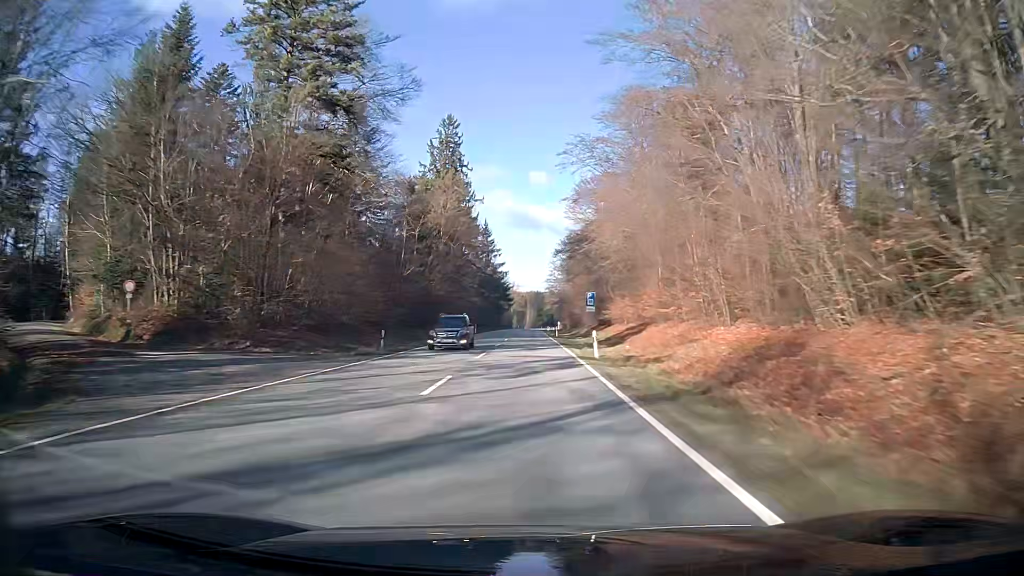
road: secondary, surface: asphalt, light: Day
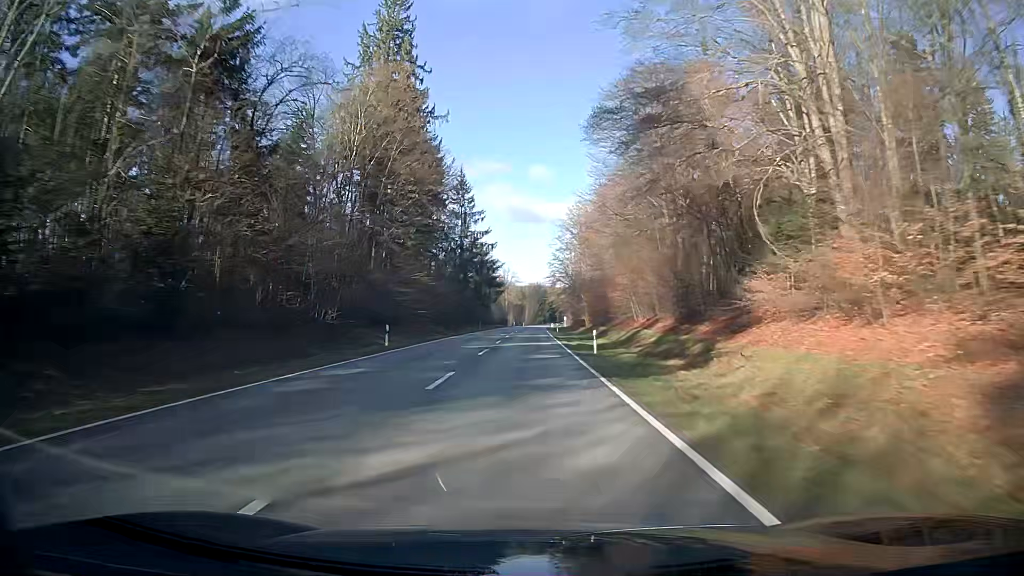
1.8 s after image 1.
(+0.1, +47.6) m; 0°
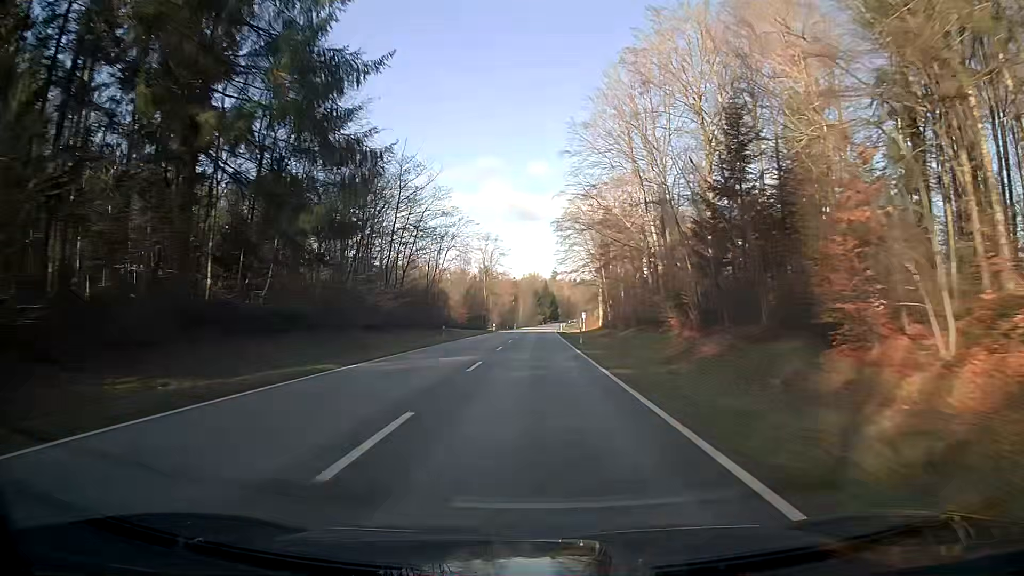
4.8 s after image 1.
(-0.1, +79.3) m; 0°
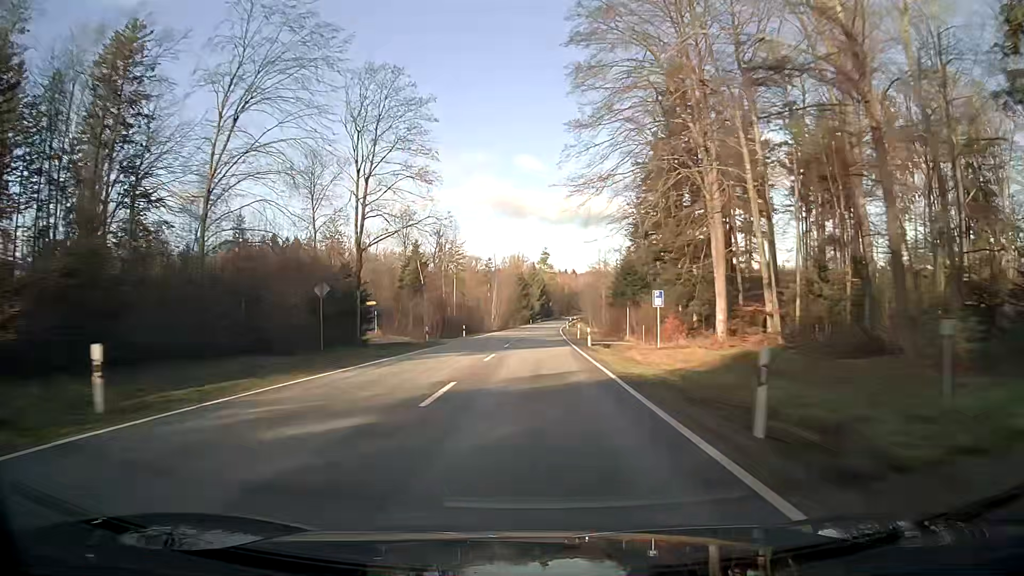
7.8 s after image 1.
(+0.7, +79.3) m; +1°
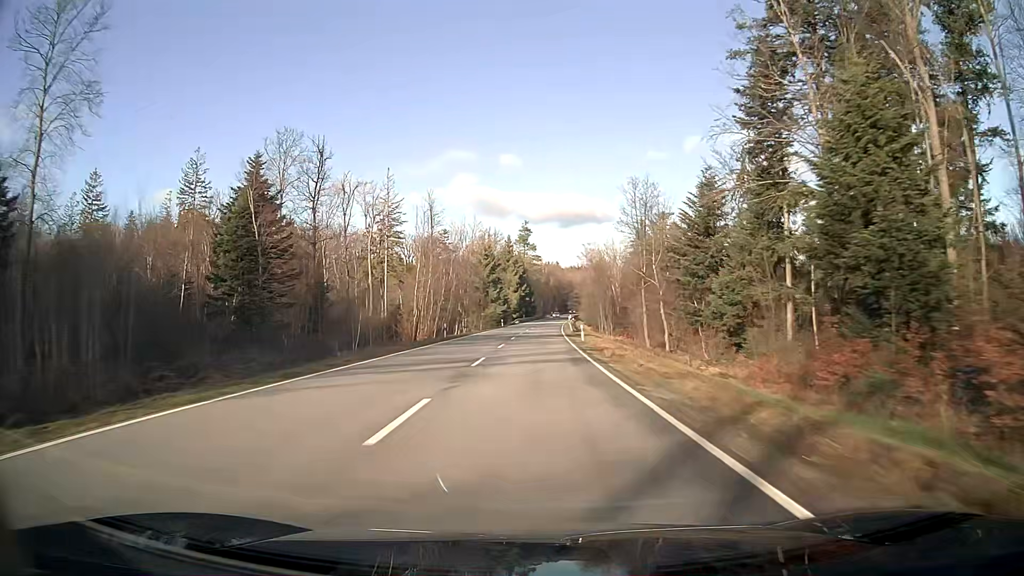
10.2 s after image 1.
(+0.9, +63.4) m; +2°
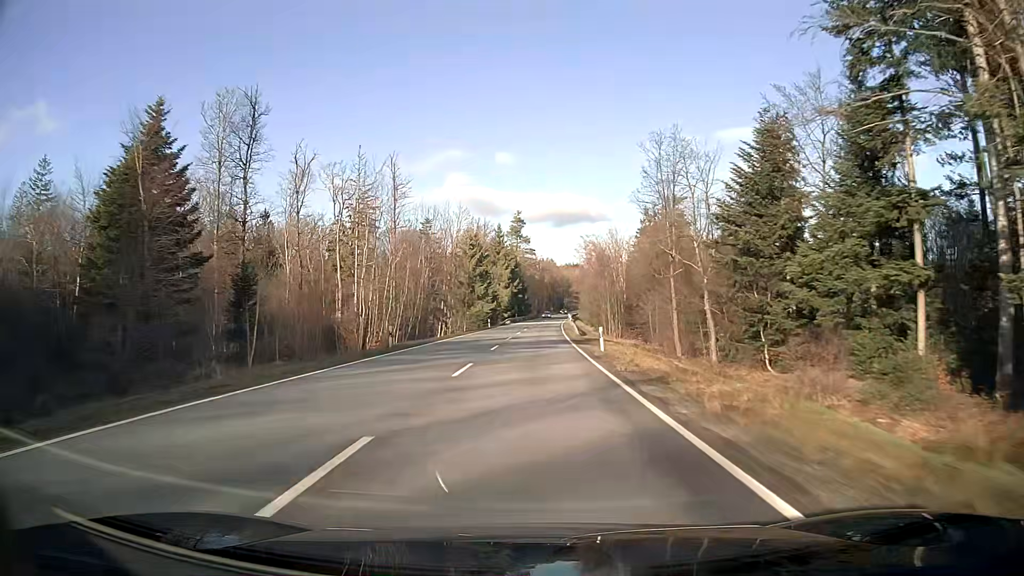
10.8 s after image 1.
(+0.1, +15.8) m; +1°
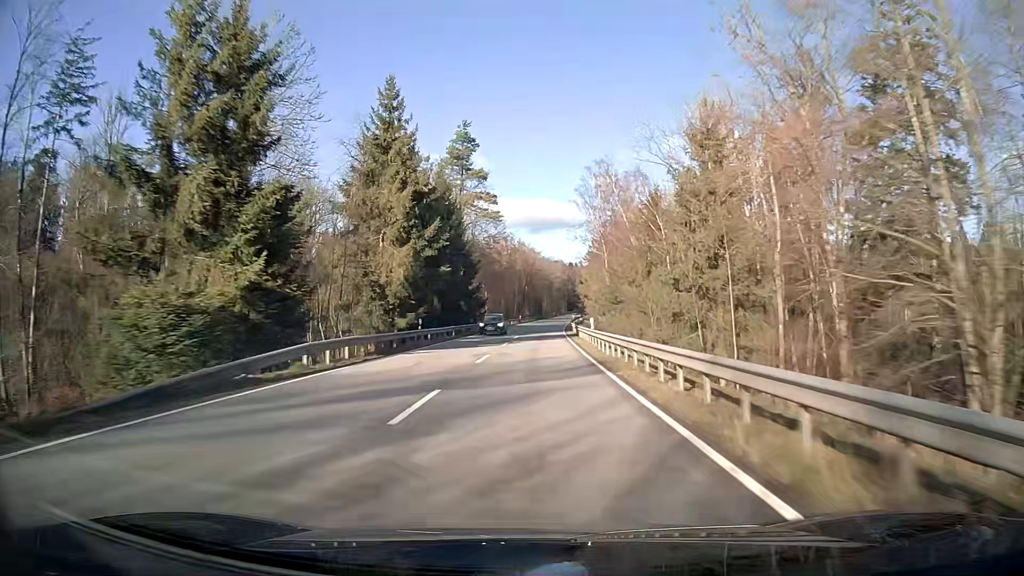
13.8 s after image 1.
(+1.6, +79.0) m; +2°
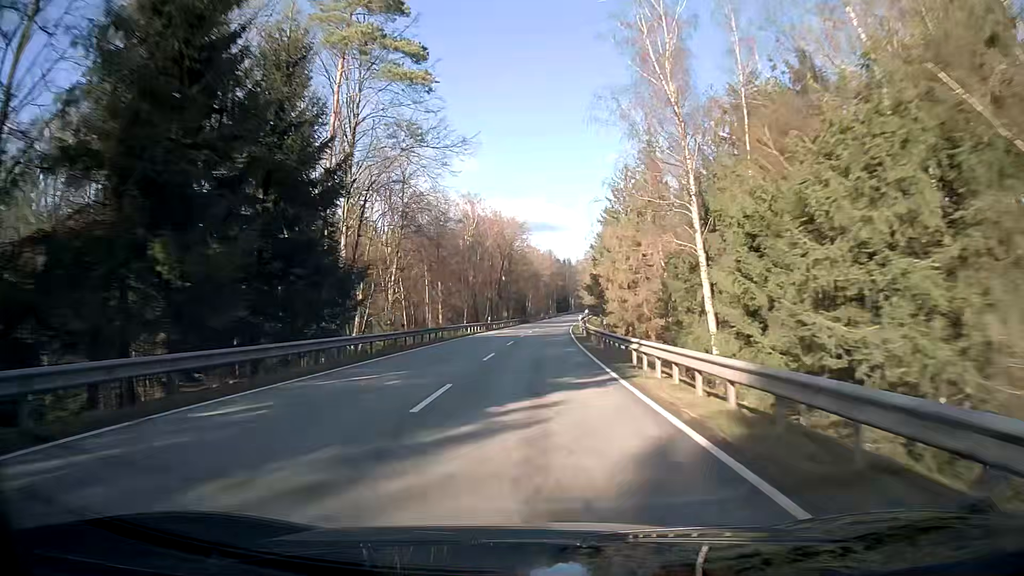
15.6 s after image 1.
(+0.6, +47.3) m; +1°
(0, +10) (0, +20) (0, +30) (+1, +40) (+1, +50) (+1, +60) (+2, +70) (+2, +80) (+3, +90) (+4, +100) m
